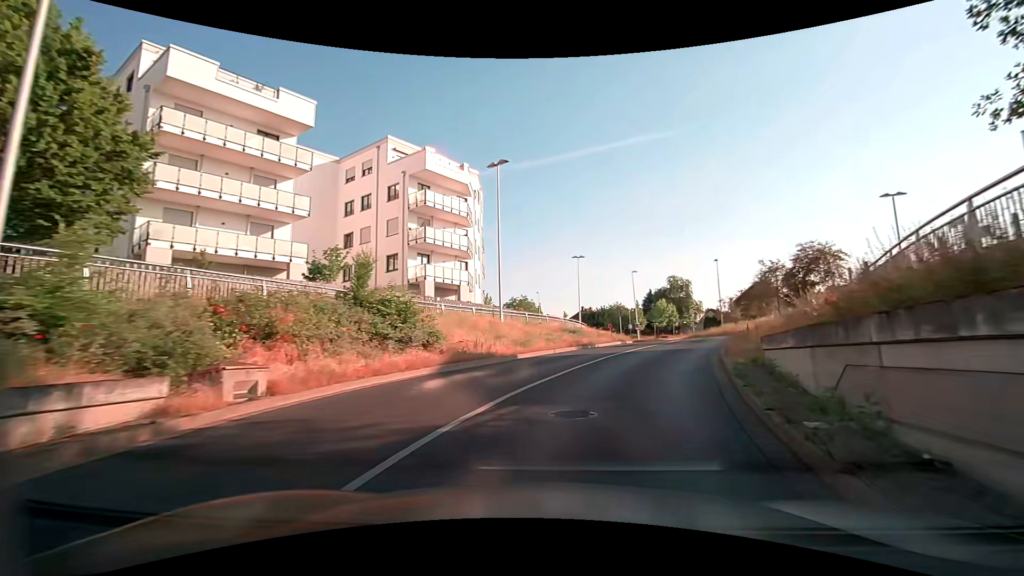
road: tertiary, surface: asphalt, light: Day
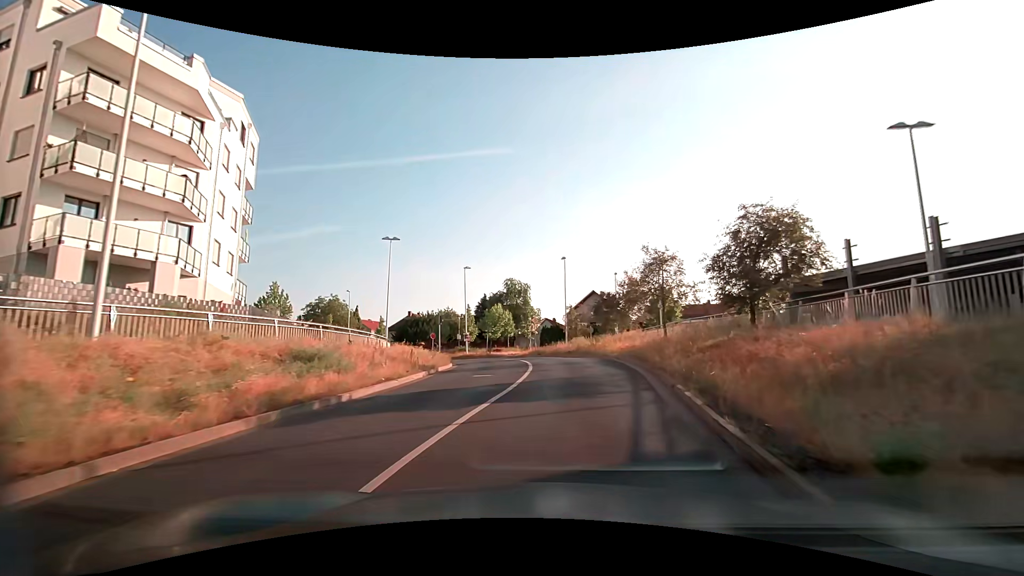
(+2.8, +15.5) m; +18°
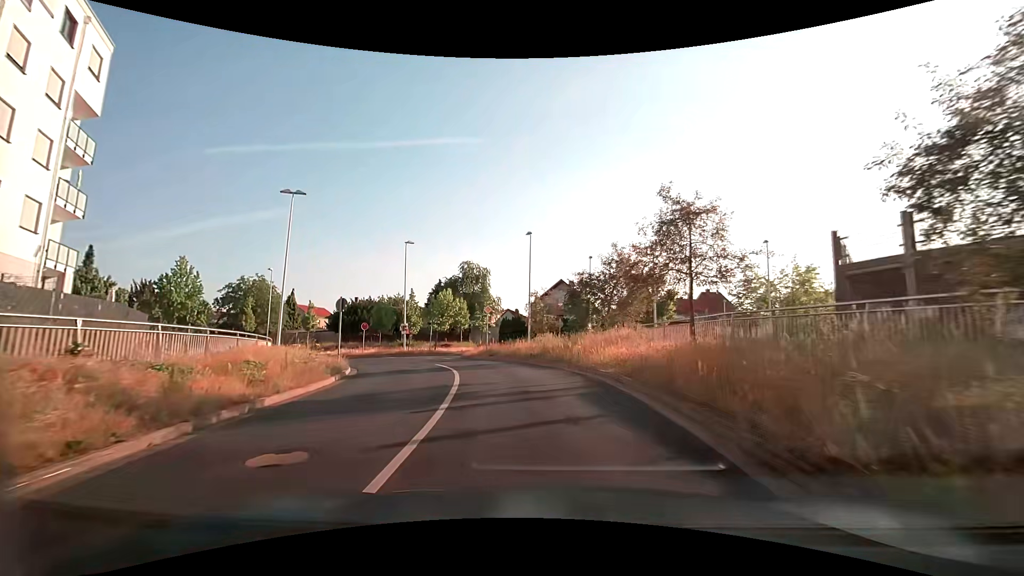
(+0.6, +10.2) m; +4°
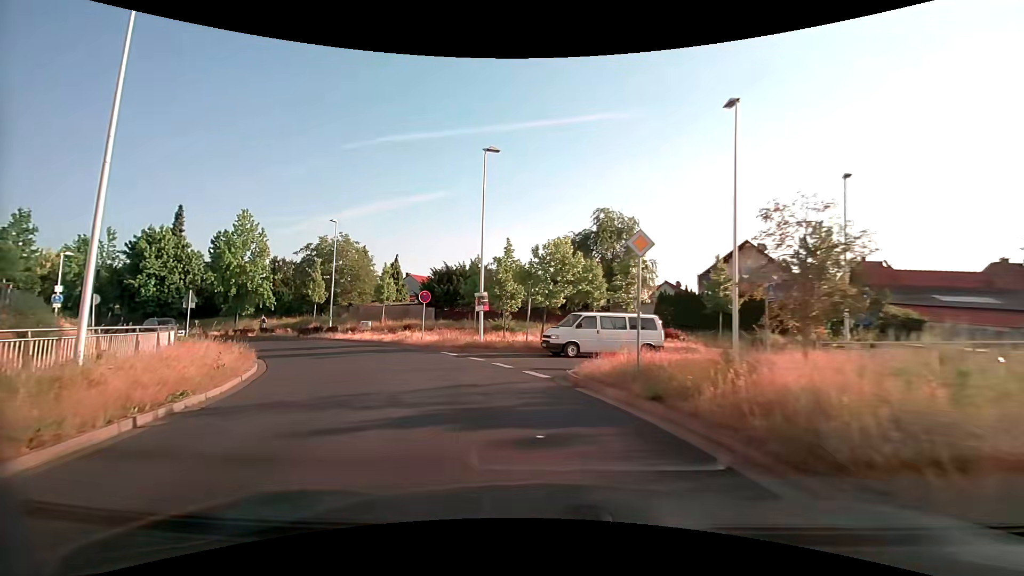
(-1.7, +20.0) m; -16°
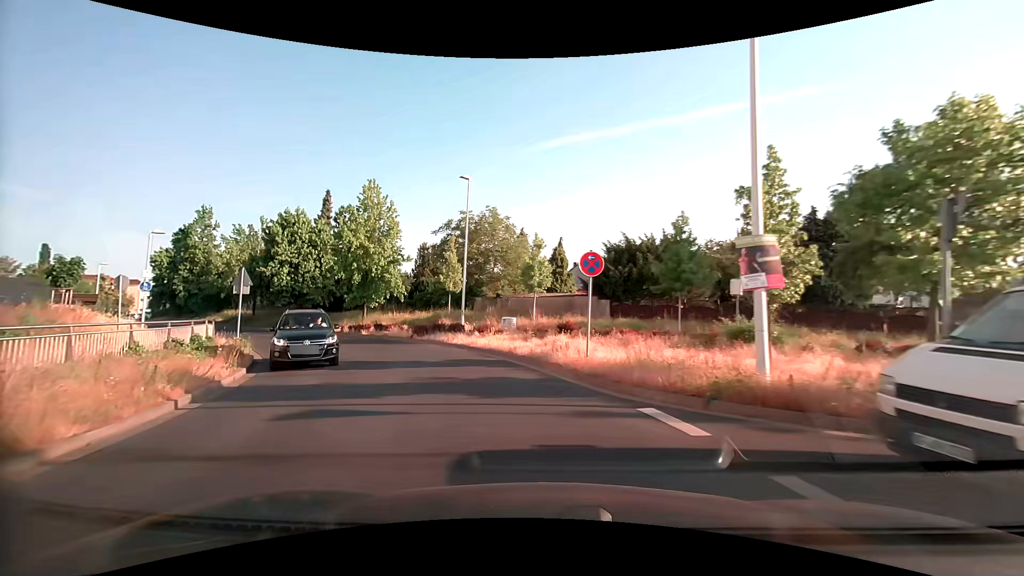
(-2.6, +14.4) m; -19°
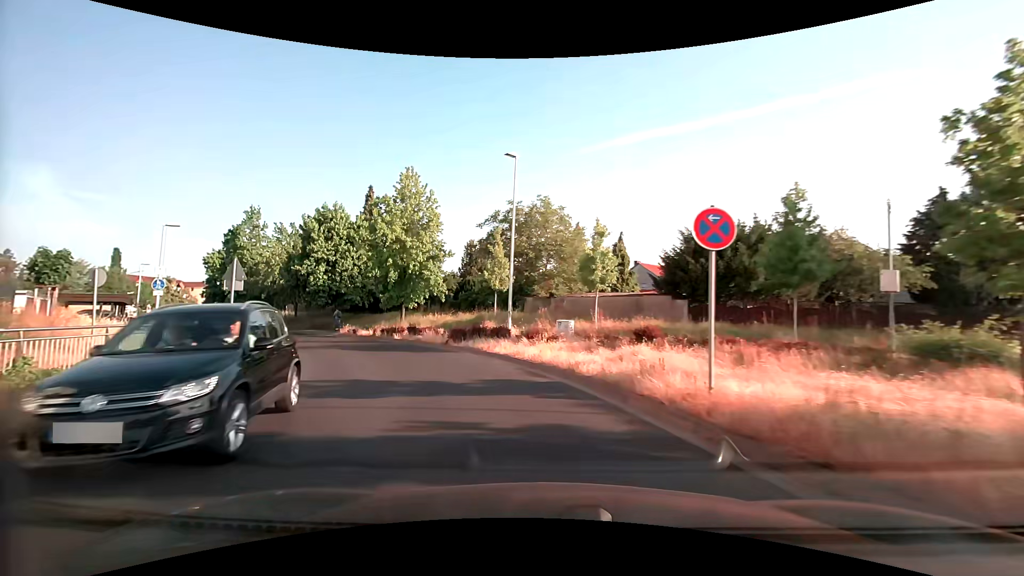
(-0.3, +4.9) m; -6°
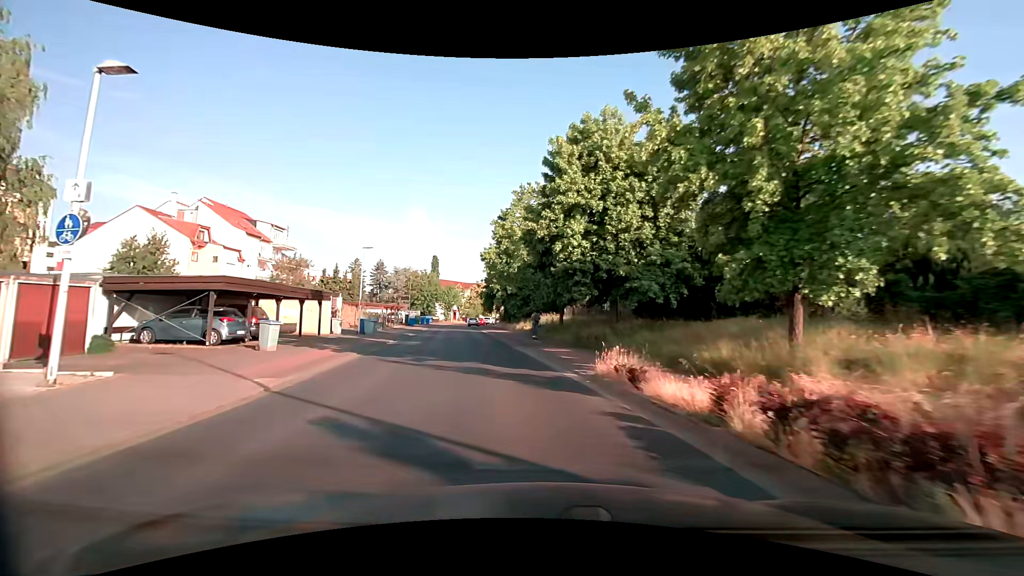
(-7.1, +22.9) m; -34°
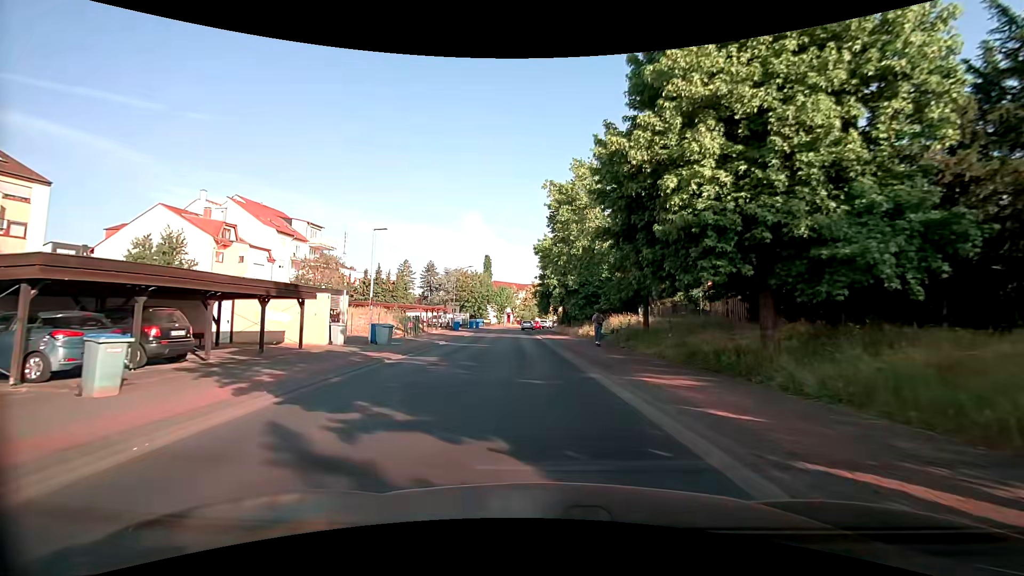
(-0.7, +9.7) m; -7°
(0, +10) (-1, +20) (-2, +30) (-2, +40) (-3, +50) (-4, +60) (-5, +70) (-5, +80) (-4, +90) (-2, +100) m
